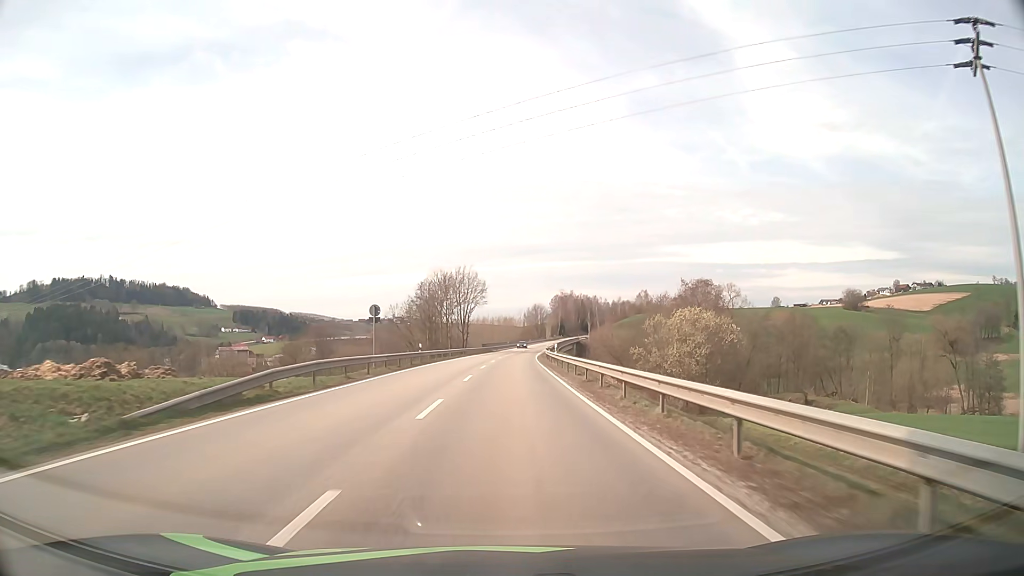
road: secondary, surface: asphalt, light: Day
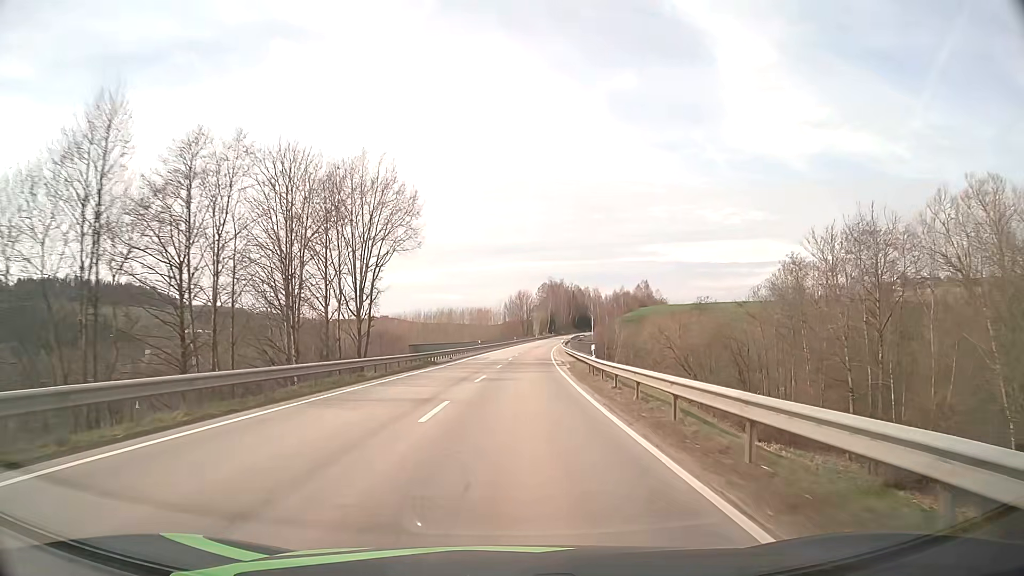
(+0.9, +60.9) m; +2°
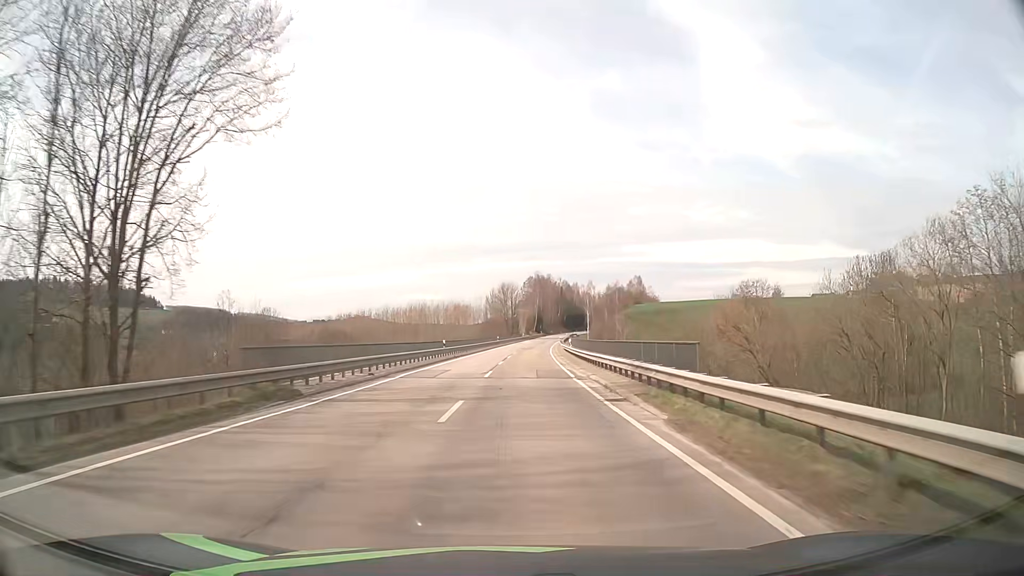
(+0.3, +24.8) m; +1°
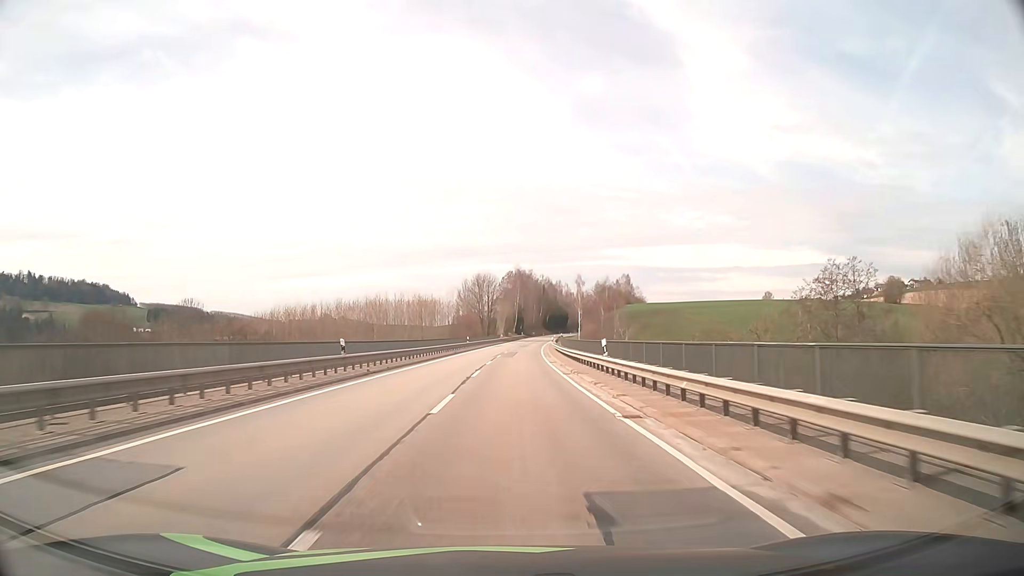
(+0.4, +25.0) m; +2°
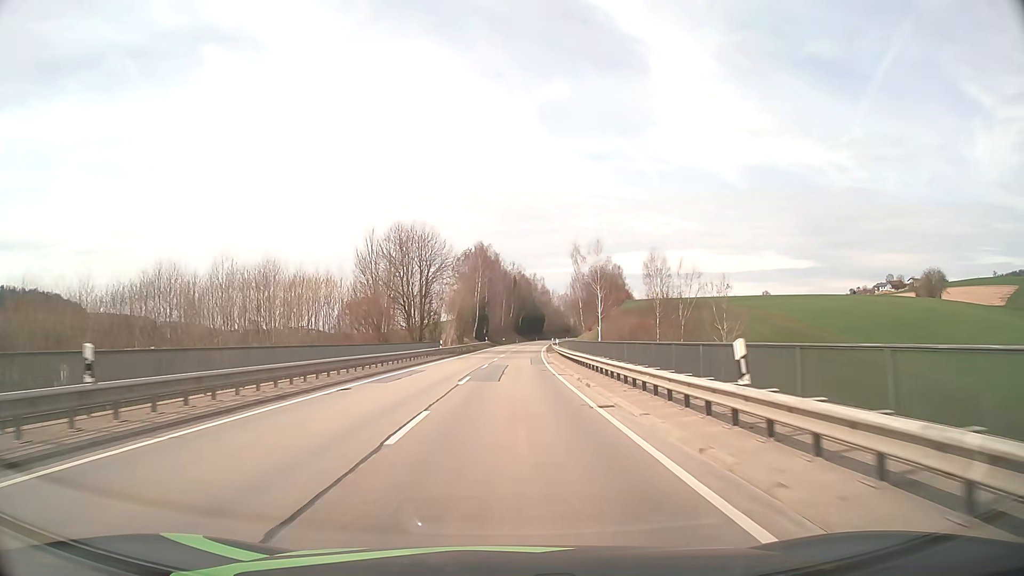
(+1.5, +63.0) m; +3°
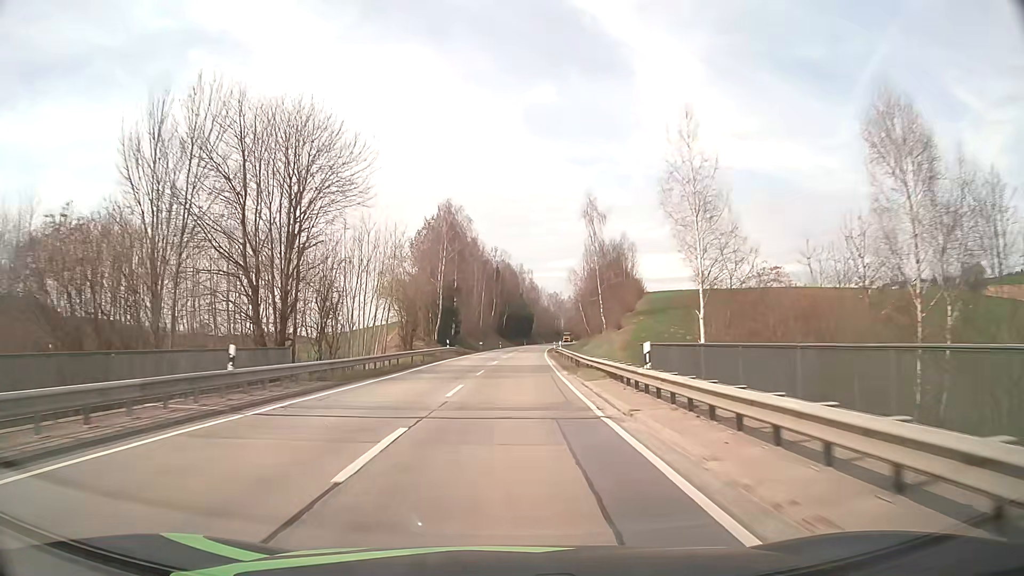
(+0.7, +38.1) m; +1°
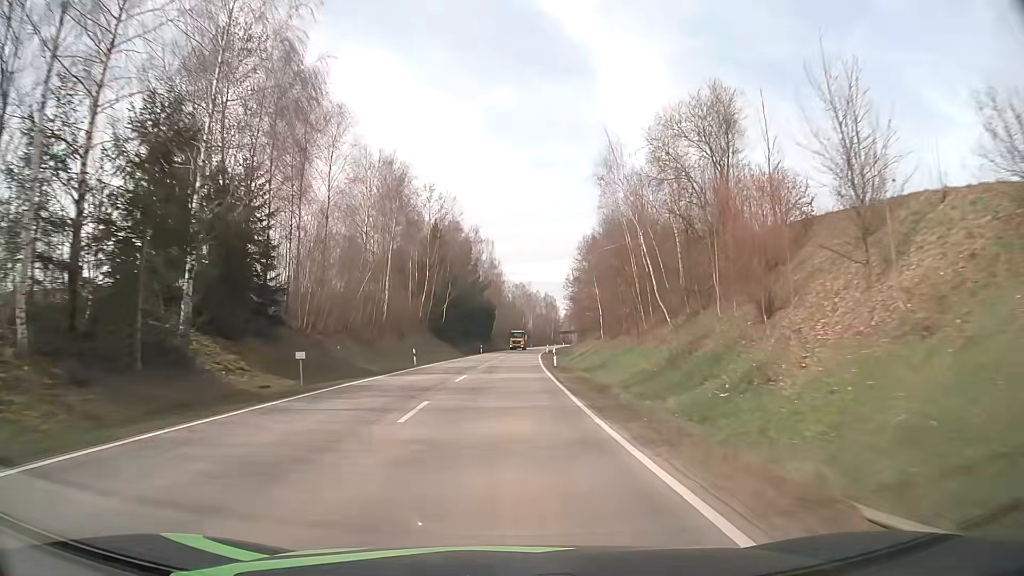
(+2.0, +64.3) m; +3°
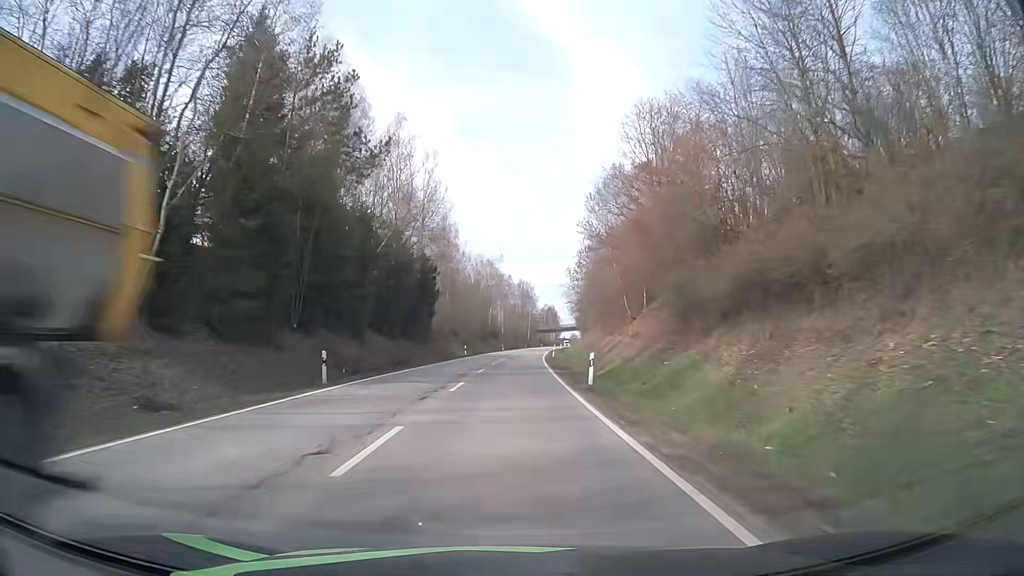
(+1.5, +65.0) m; +3°
(0, +10) (0, +20) (0, +30) (+1, +40) (+1, +50) (+1, +60) (+2, +70) (+3, +80) (+3, +90) (+4, +100) m
